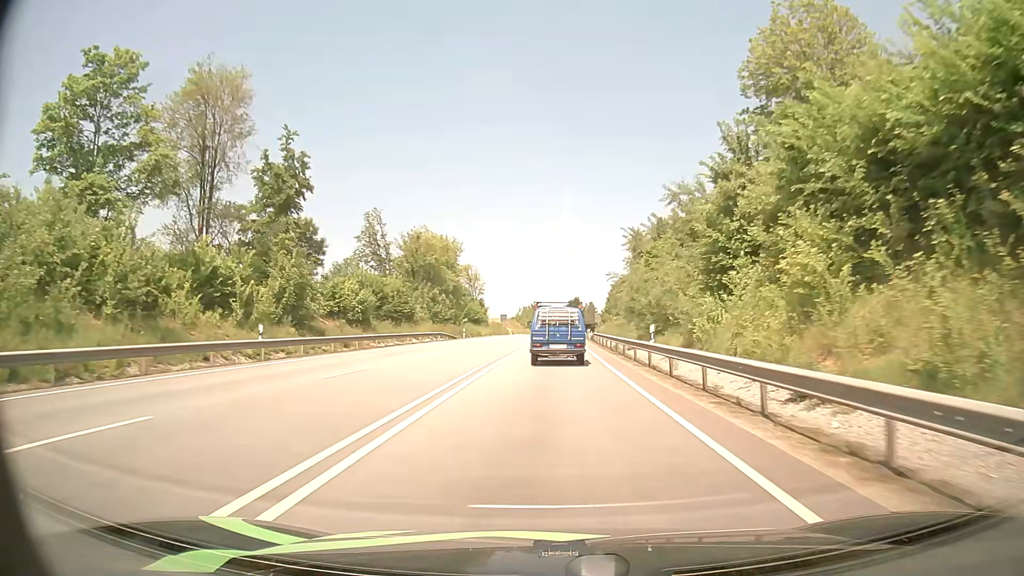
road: primary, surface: asphalt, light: Day
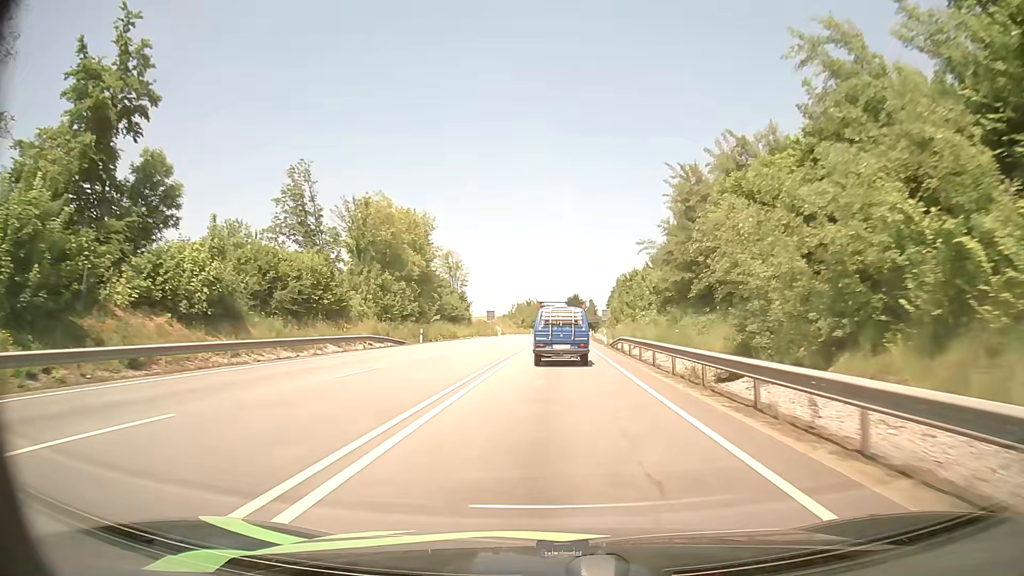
(+0.2, +23.4) m; +1°
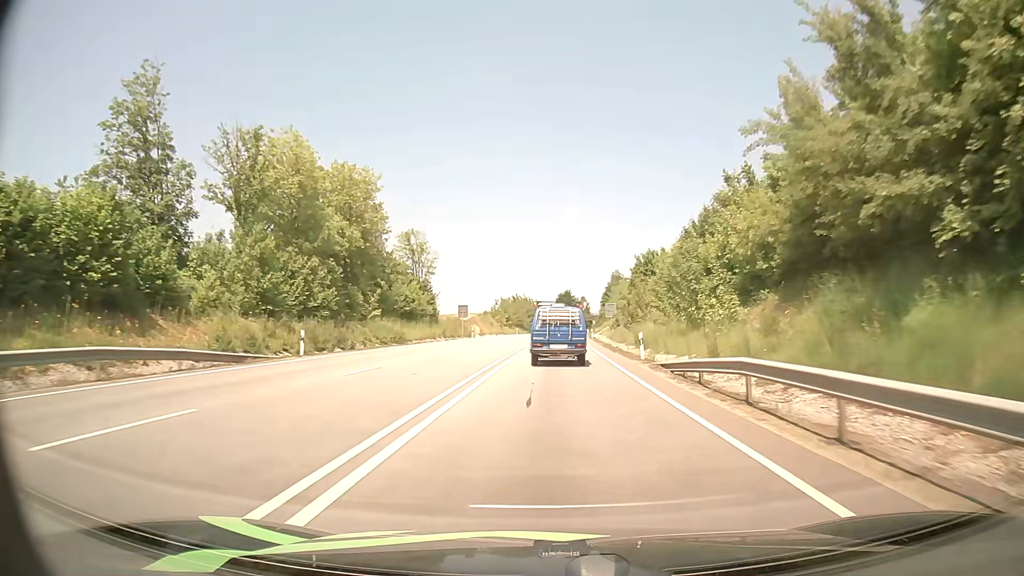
(+0.1, +23.2) m; +1°
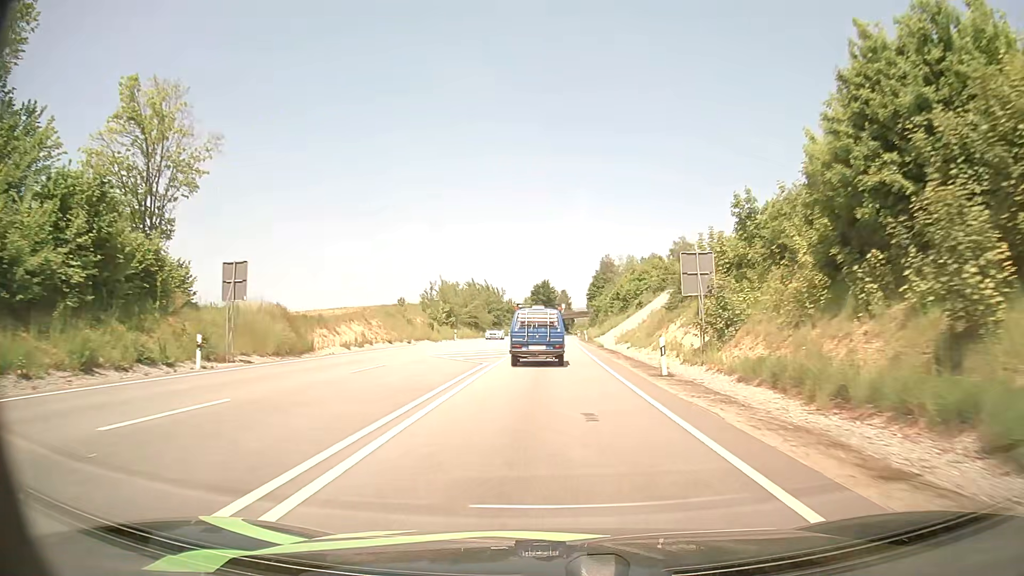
(+1.0, +57.7) m; +2°
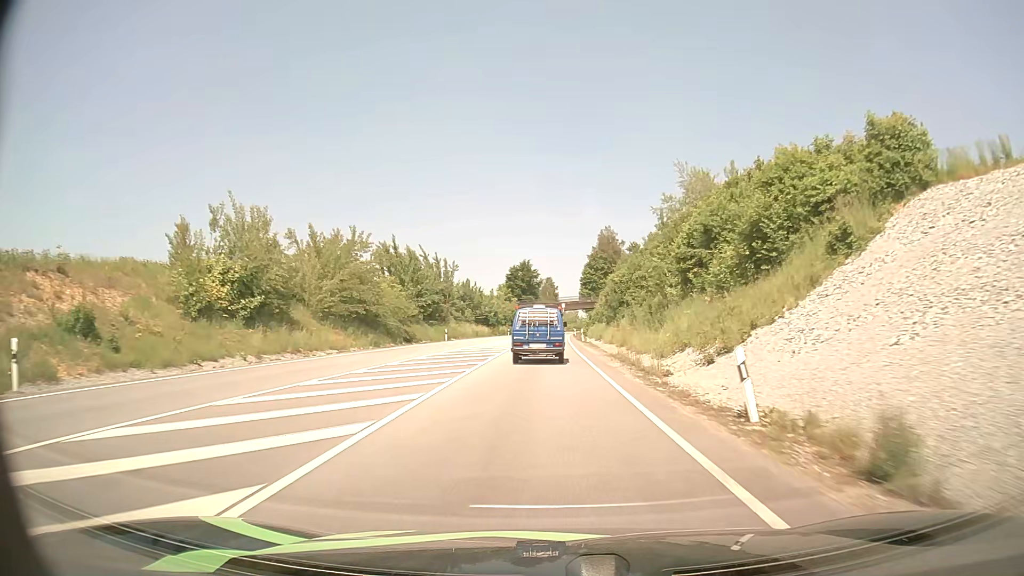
(+0.7, +58.3) m; +1°
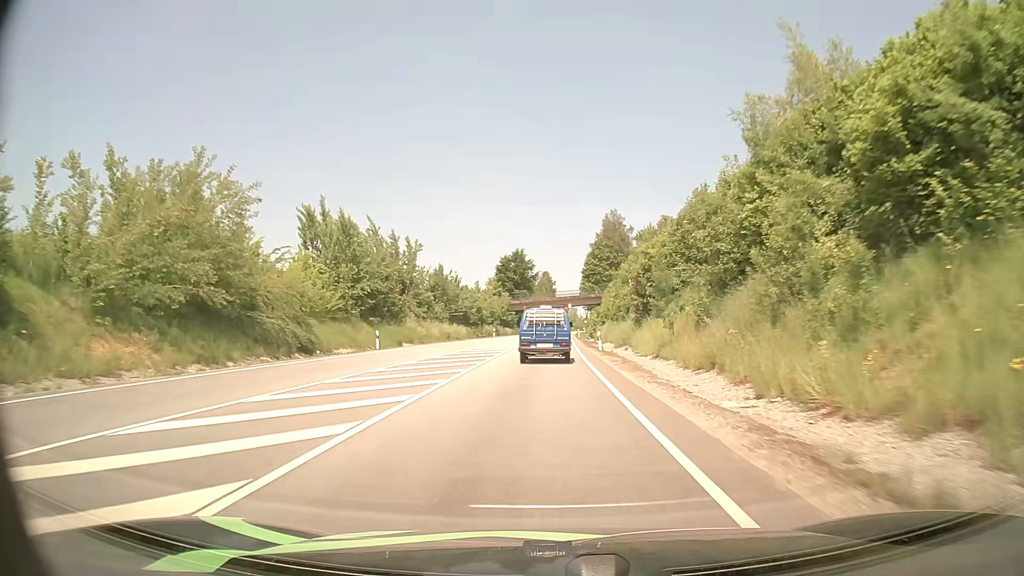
(+0.1, +23.5) m; 0°
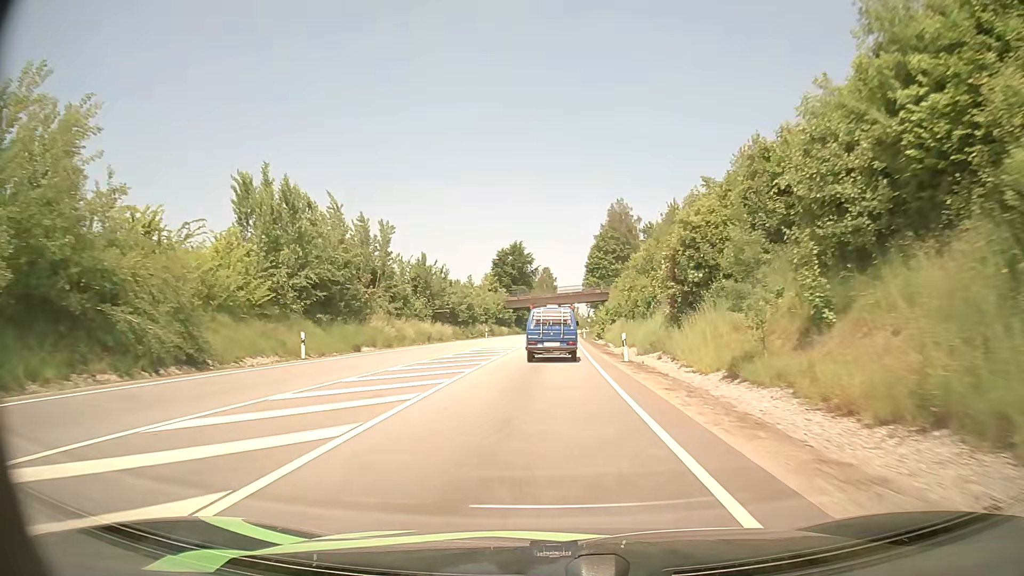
(0.0, +11.7) m; 0°
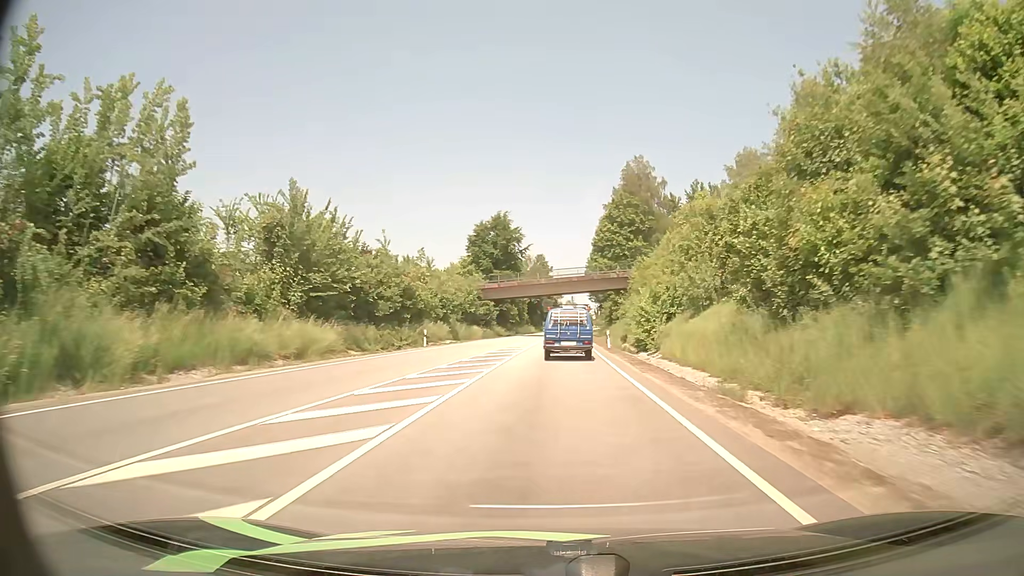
(+0.1, +35.1) m; 0°
(0, +10) (0, +20) (0, +30) (+1, +40) (+1, +50) (+1, +60) (+2, +70) (+2, +80) (+2, +90) (+3, +100) m
